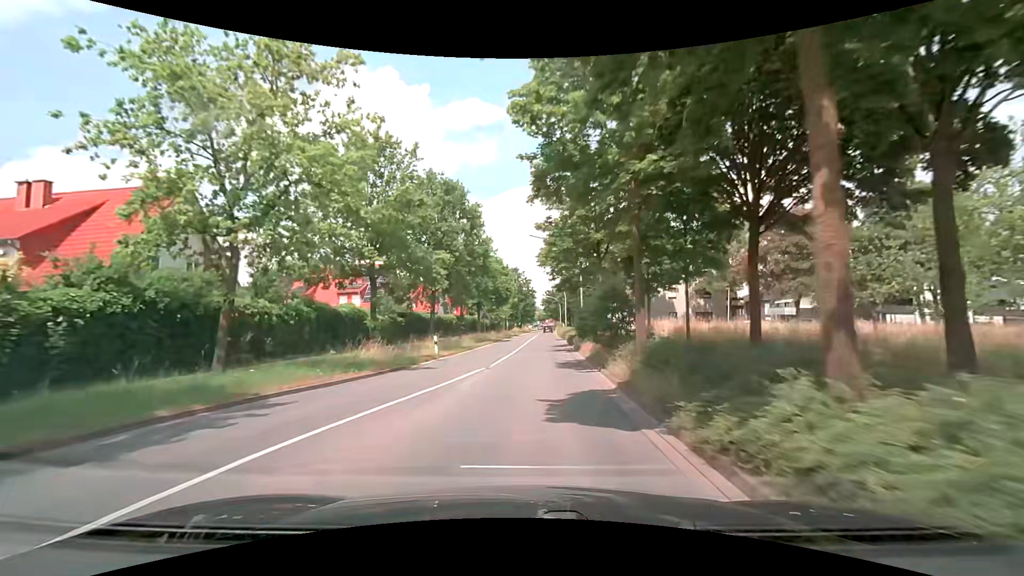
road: secondary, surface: asphalt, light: Day
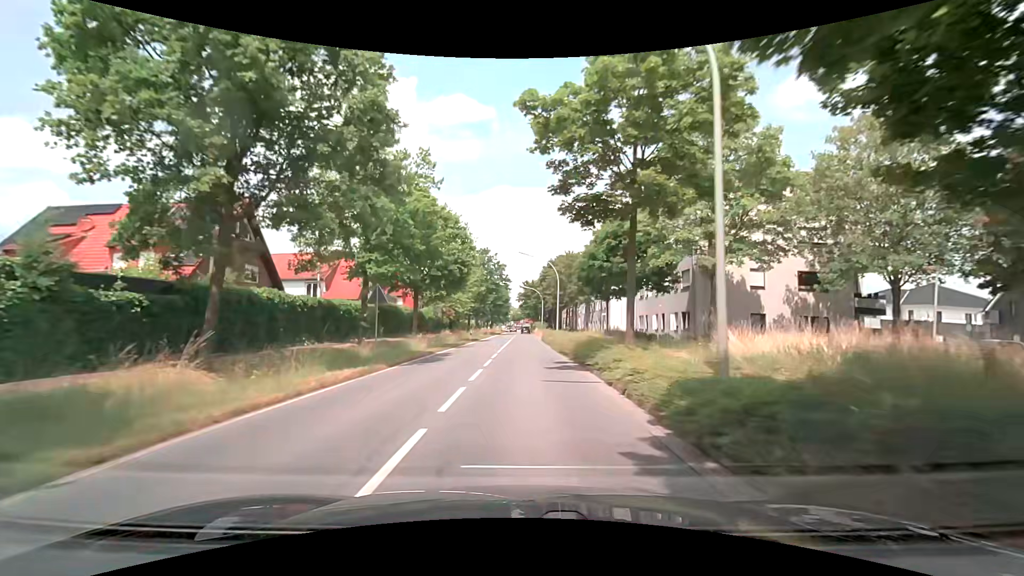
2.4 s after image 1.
(+0.2, +28.8) m; +2°
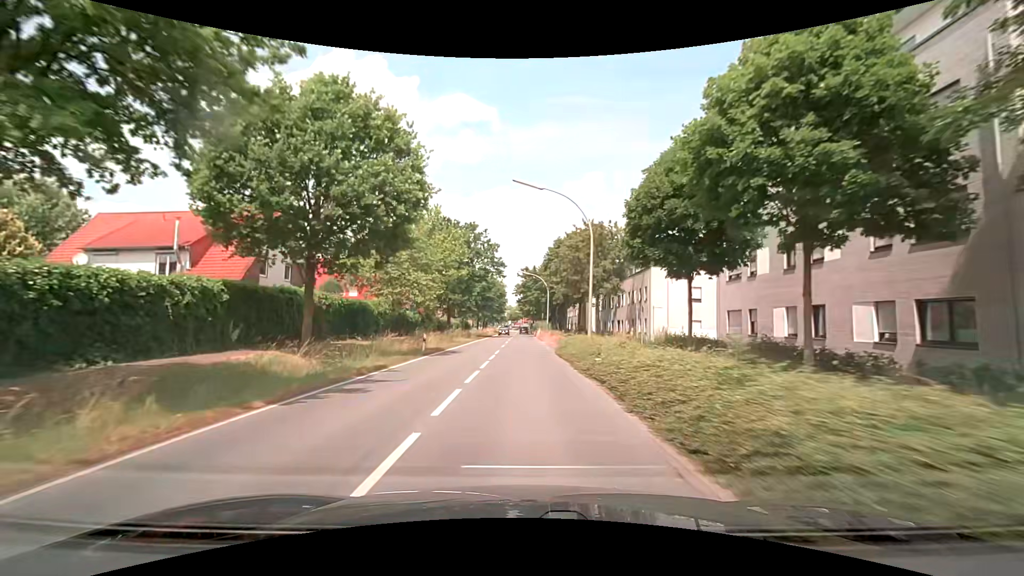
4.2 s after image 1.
(0.0, +22.6) m; 0°
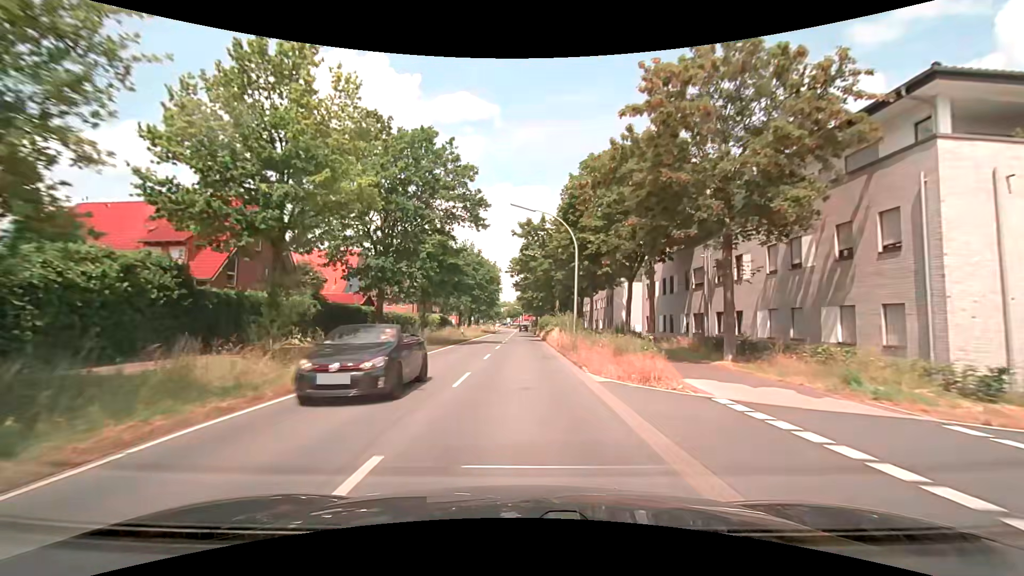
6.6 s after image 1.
(0.0, +32.2) m; 0°
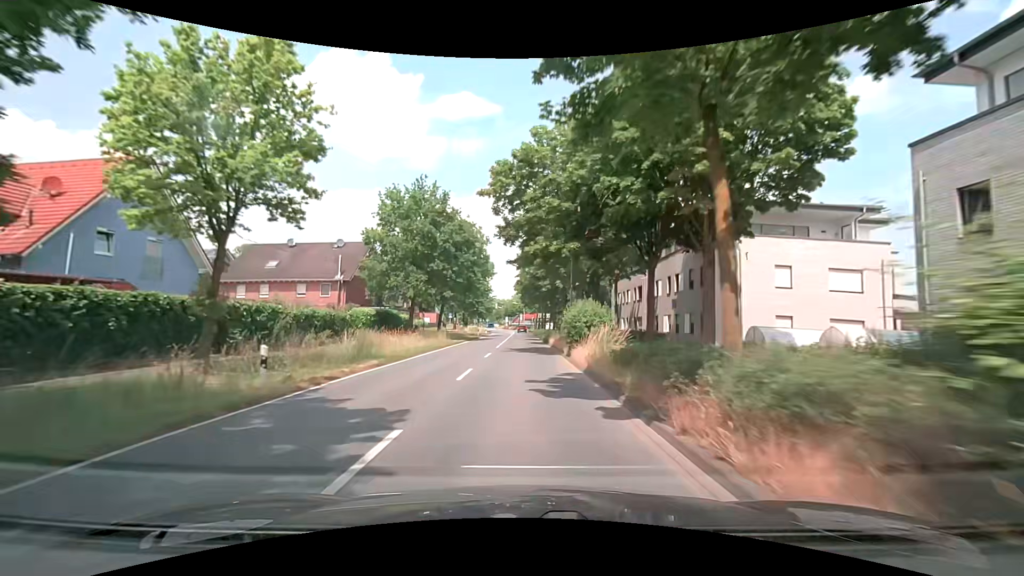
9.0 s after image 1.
(-0.1, +34.1) m; 0°
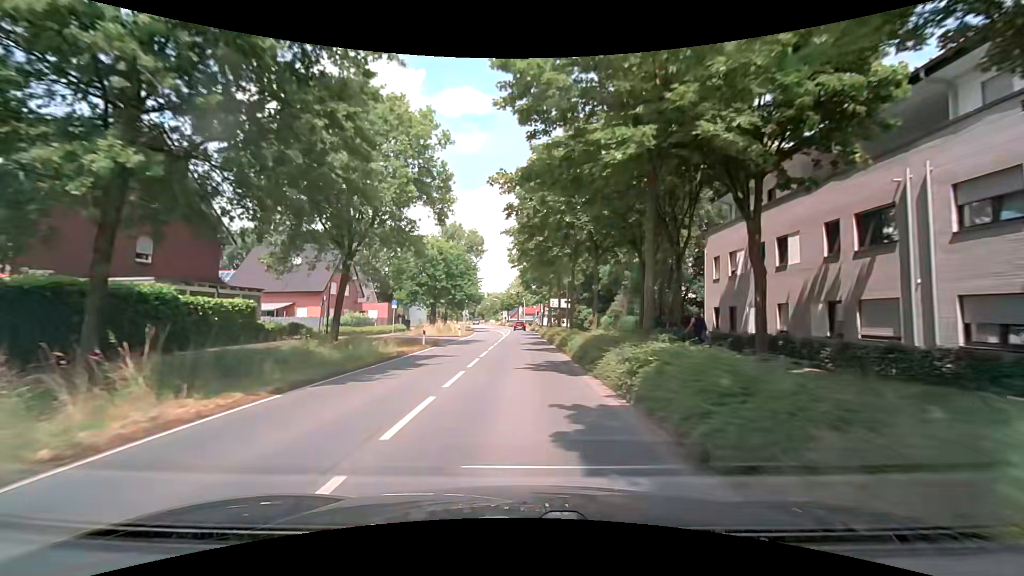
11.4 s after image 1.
(-0.1, +32.9) m; 0°
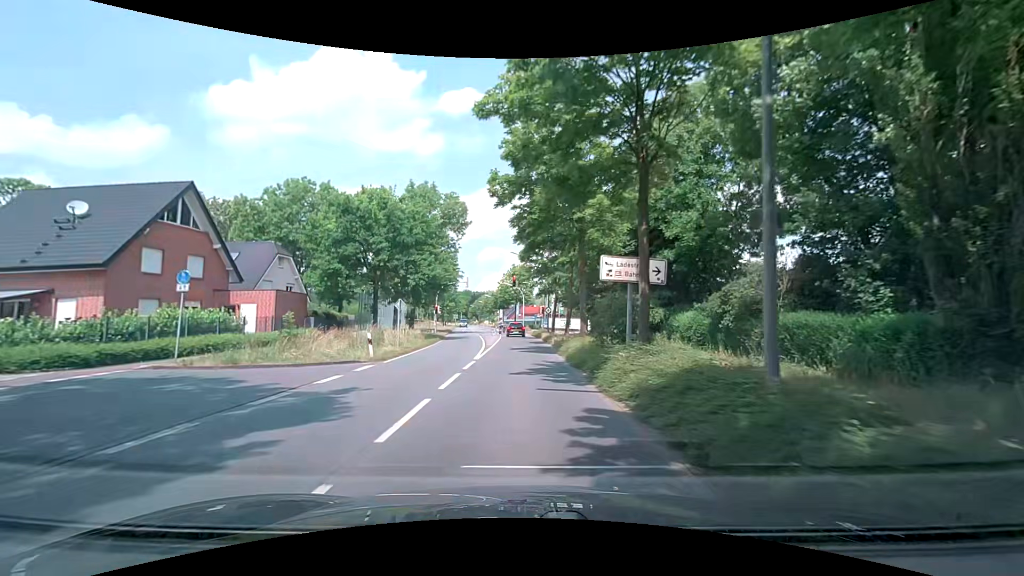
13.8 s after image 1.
(+0.1, +26.3) m; 0°
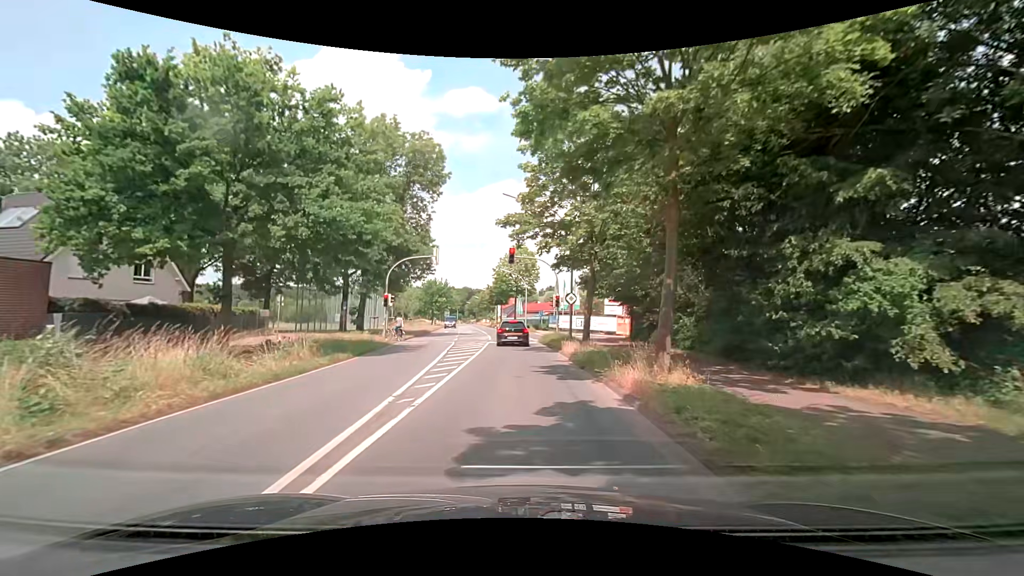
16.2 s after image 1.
(+0.2, +20.6) m; +1°
